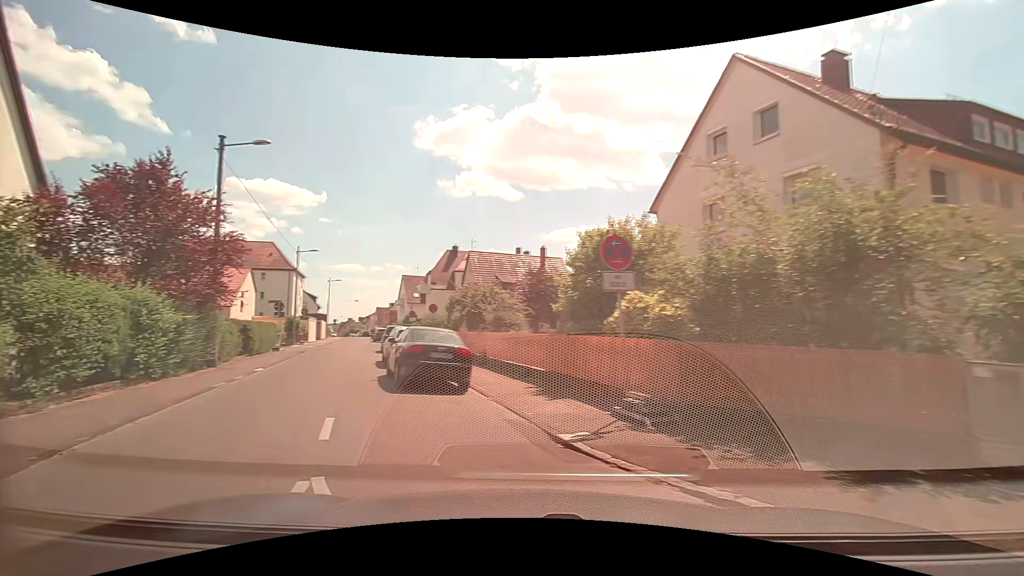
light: Day
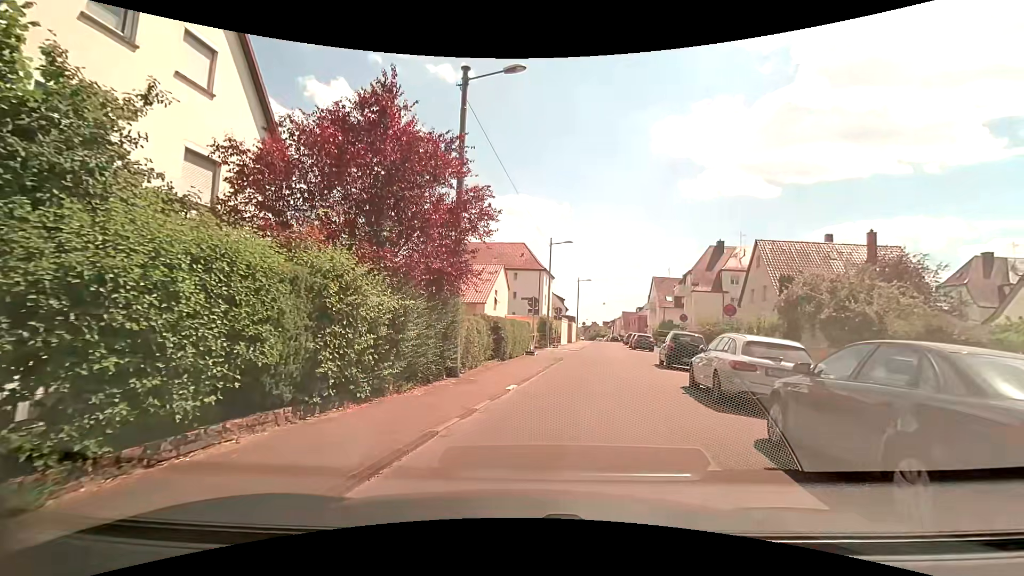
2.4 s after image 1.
(-3.0, +7.2) m; -29°
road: residential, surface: asphalt
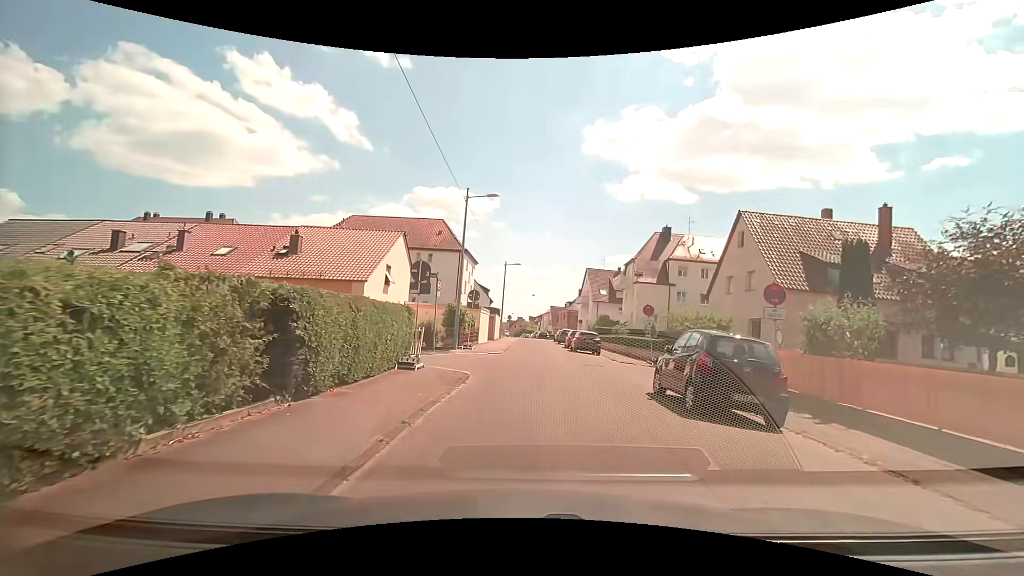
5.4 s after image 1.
(+1.3, +11.8) m; +9°
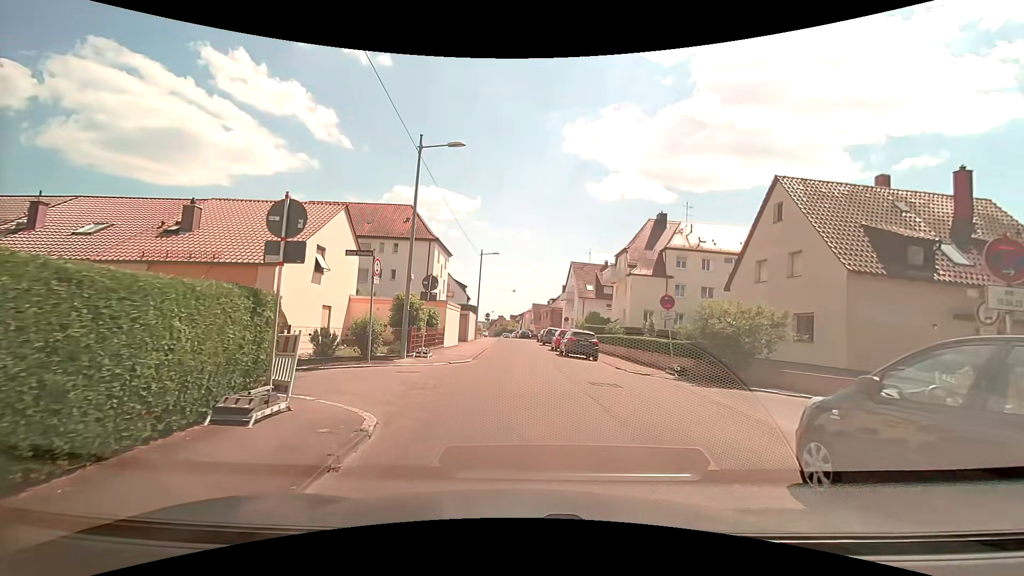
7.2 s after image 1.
(+0.2, +6.8) m; +3°
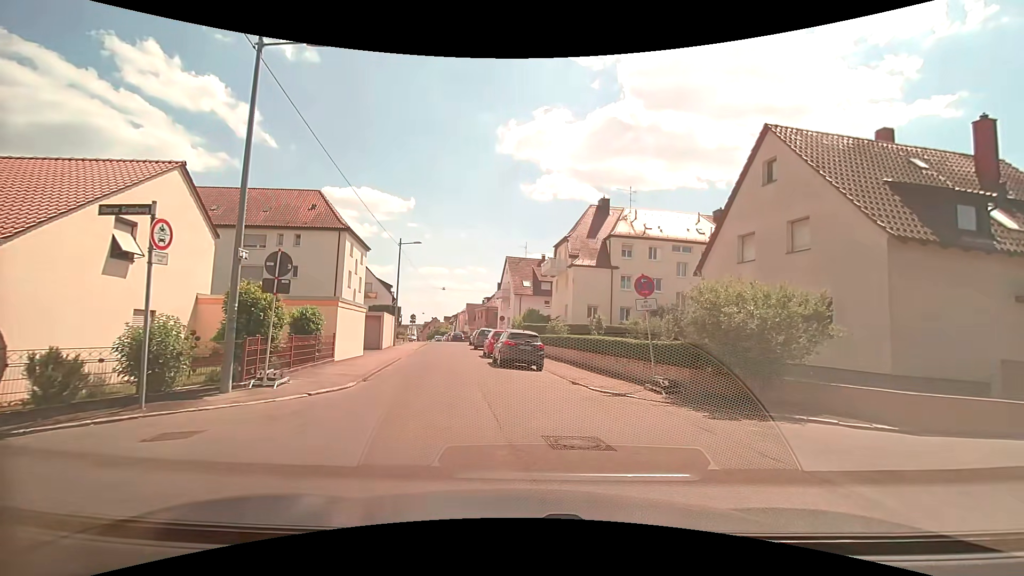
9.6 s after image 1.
(+0.3, +6.4) m; +8°
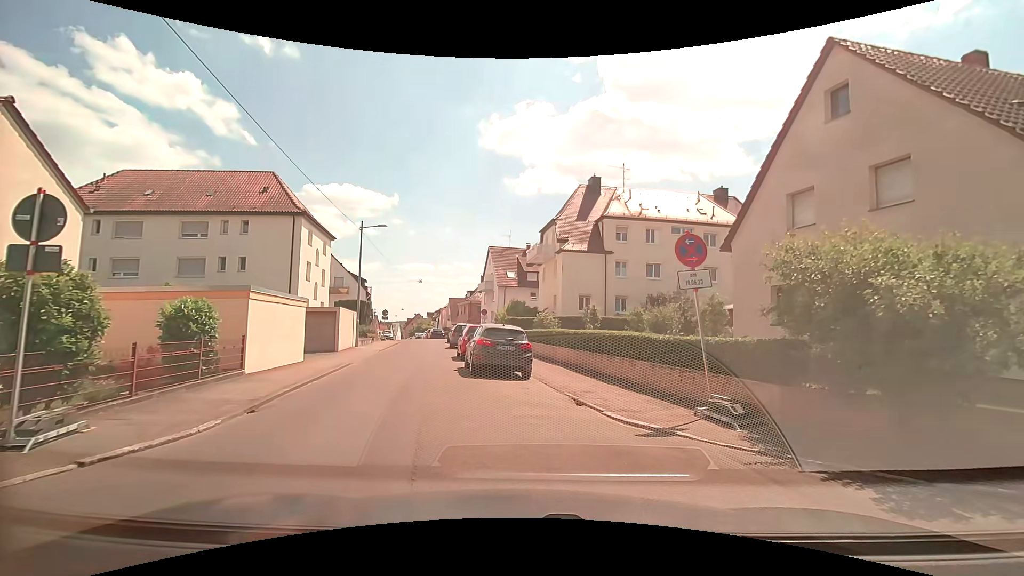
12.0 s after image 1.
(0.0, +5.0) m; +3°
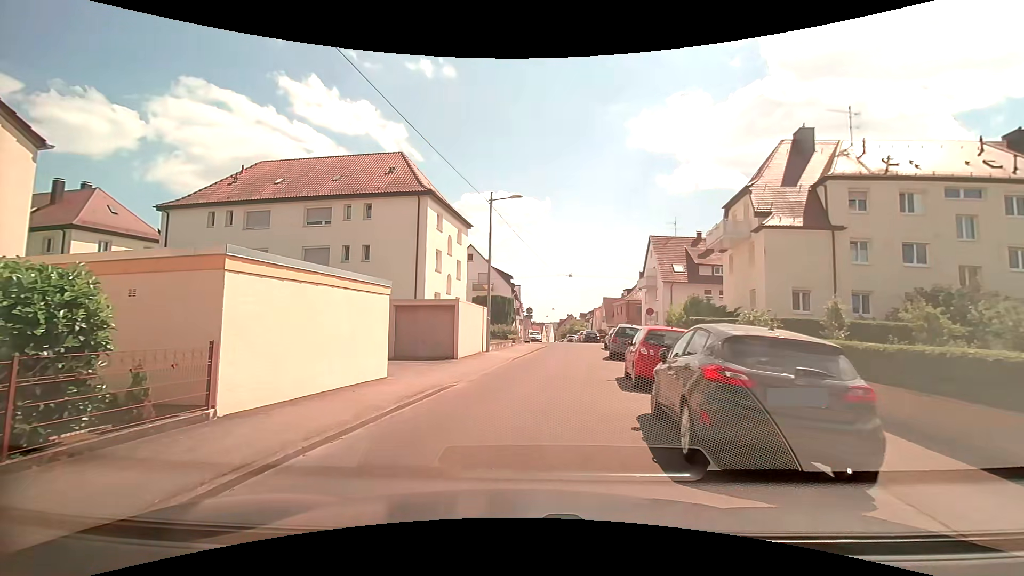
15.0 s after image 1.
(-1.2, +8.6) m; -19°
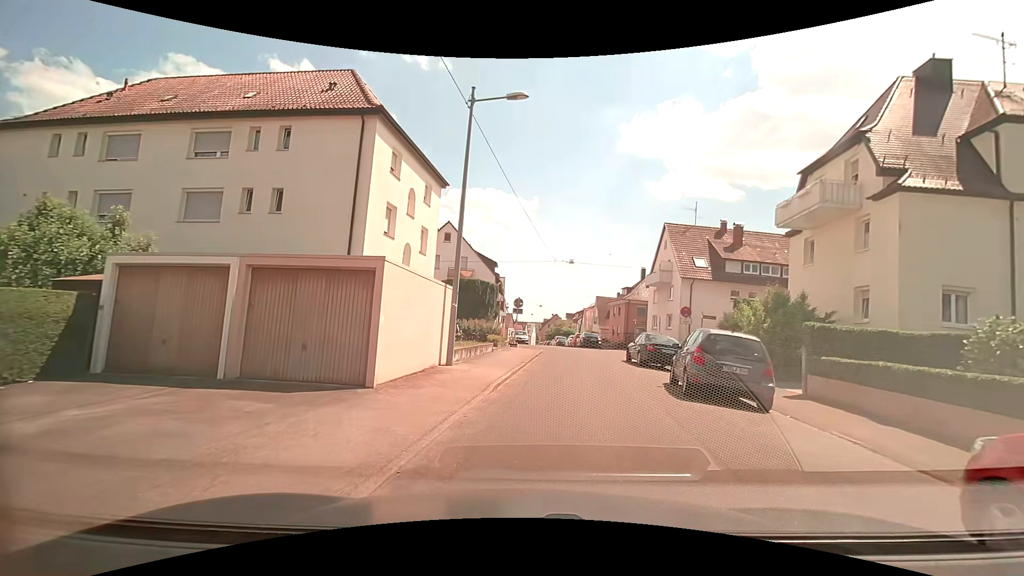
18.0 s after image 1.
(-0.5, +10.9) m; +1°
